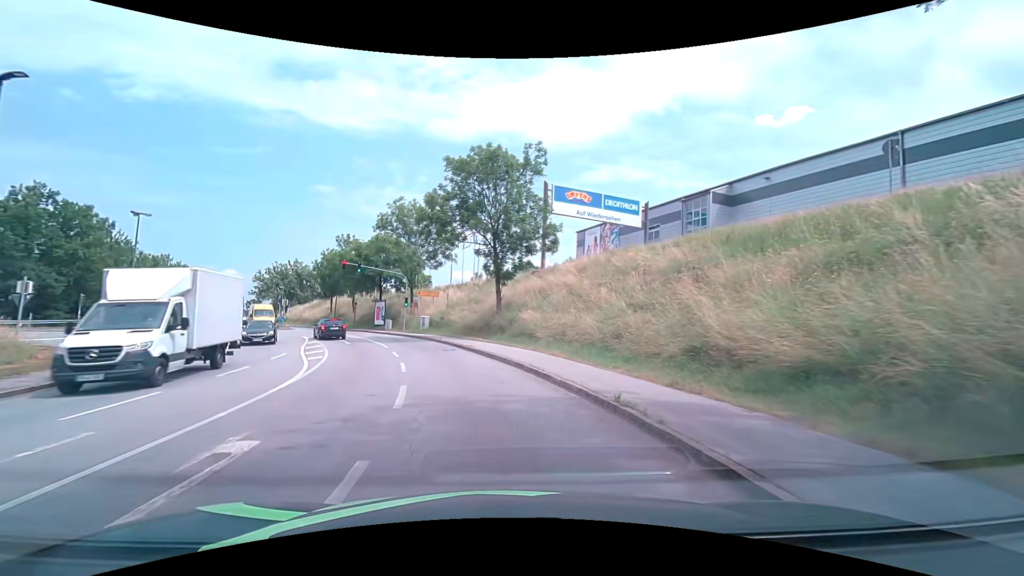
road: tertiary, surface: asphalt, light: Day
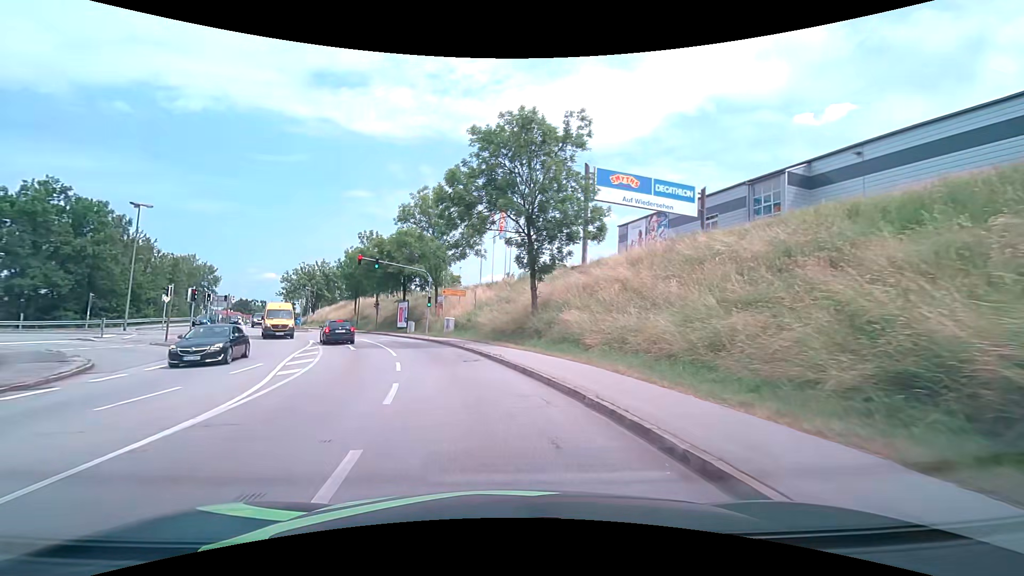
(-0.2, +5.7) m; -4°
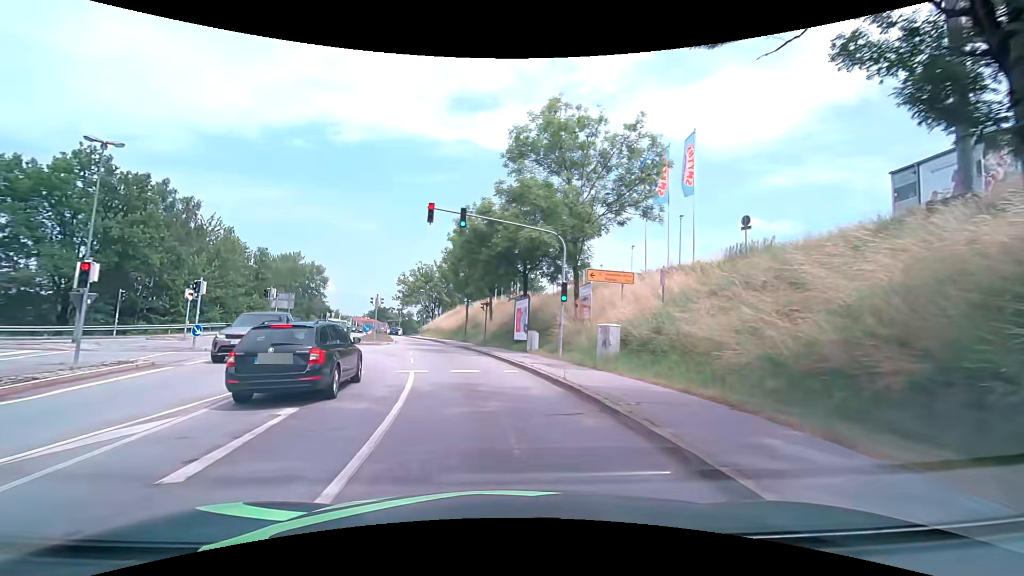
(-2.7, +21.2) m; -15°
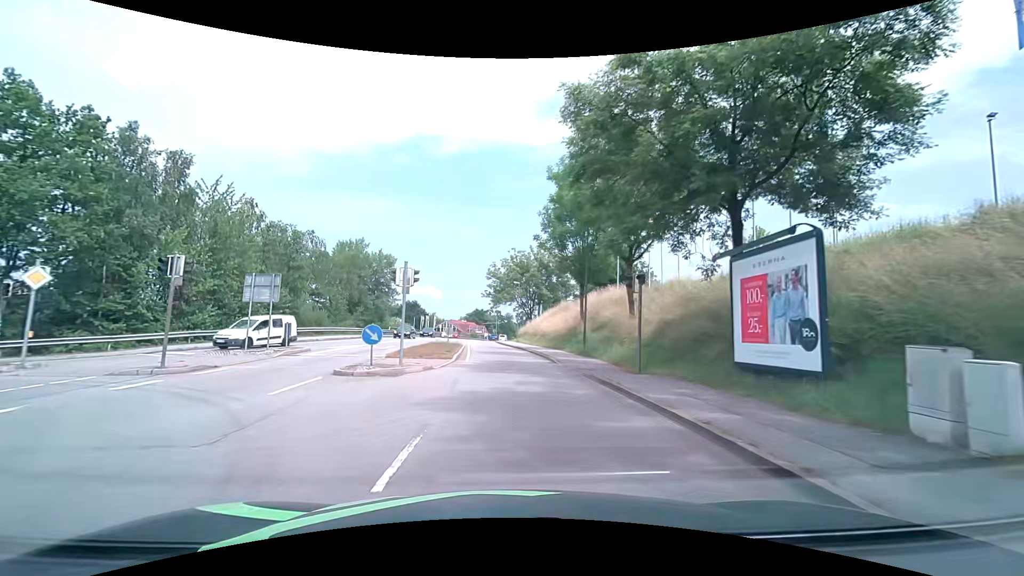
(-2.4, +20.4) m; -11°
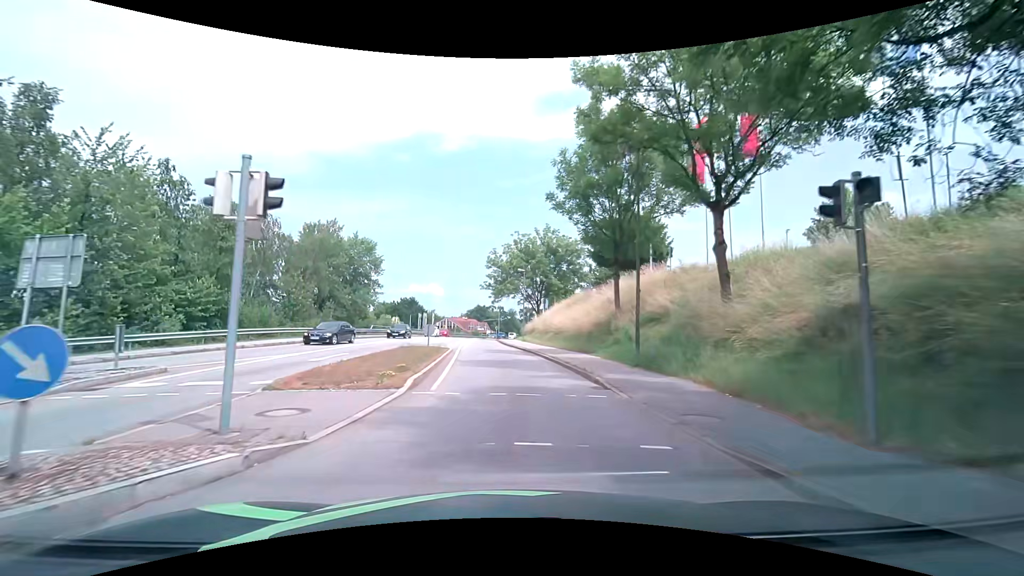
(-0.1, +10.7) m; -1°
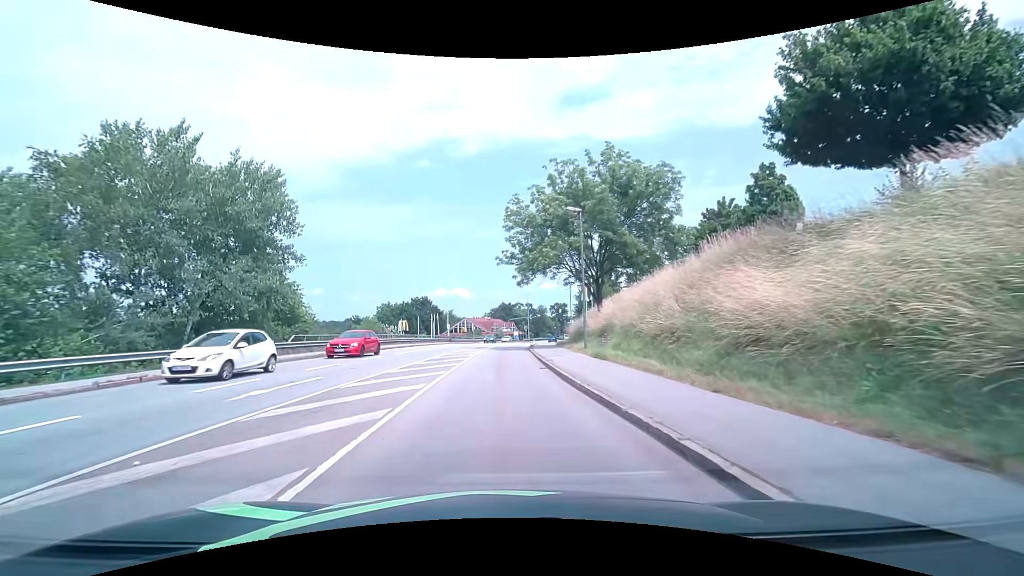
(-0.6, +28.0) m; -2°
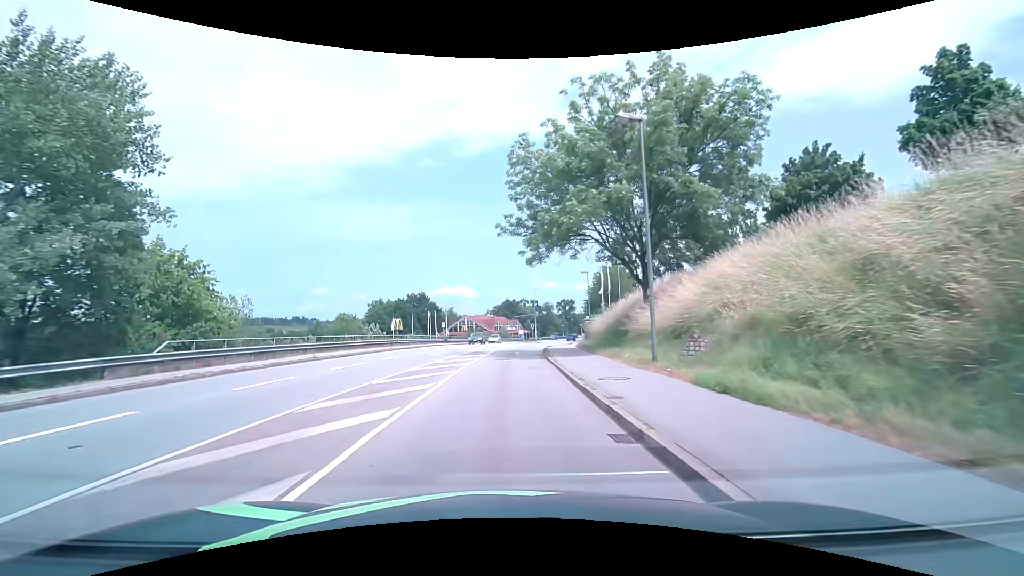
(-0.1, +11.7) m; -1°
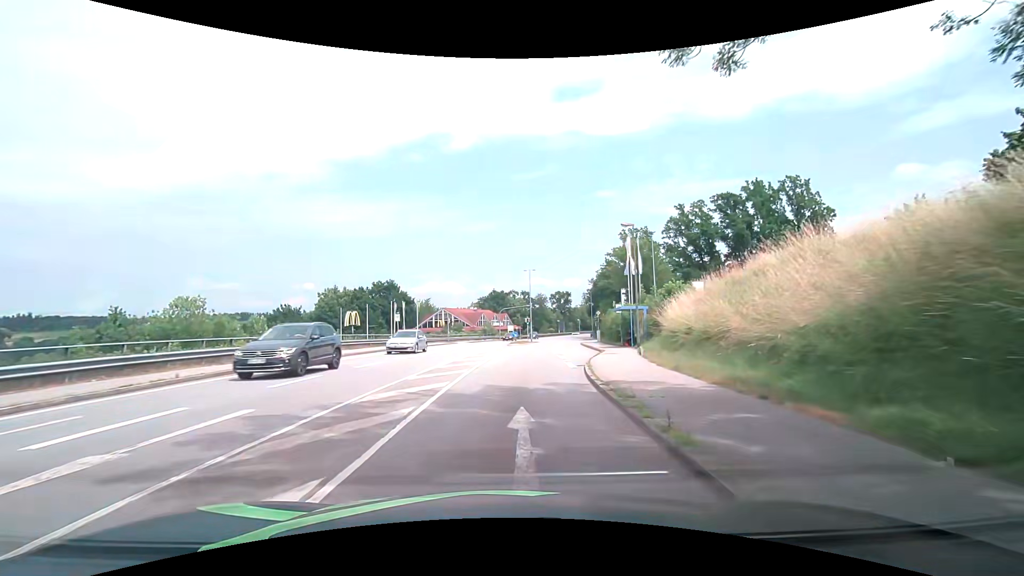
(+0.1, +23.9) m; +1°
(0, +10) (+1, +20) (+1, +30) (+2, +40) (+3, +50) (+5, +60) (+6, +70) (+8, +79) (+10, +89) (+12, +99) m
